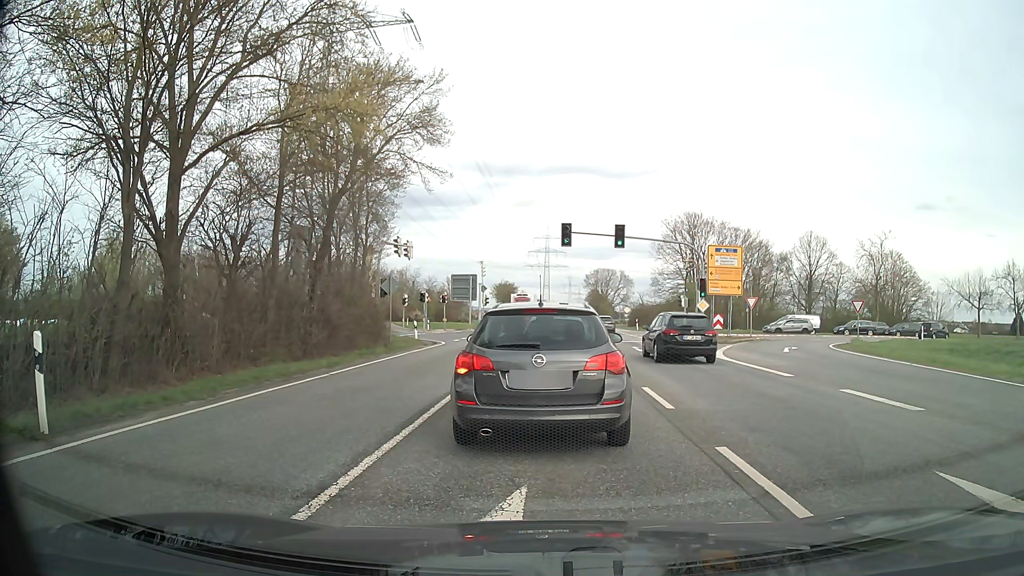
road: secondary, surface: asphalt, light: Day
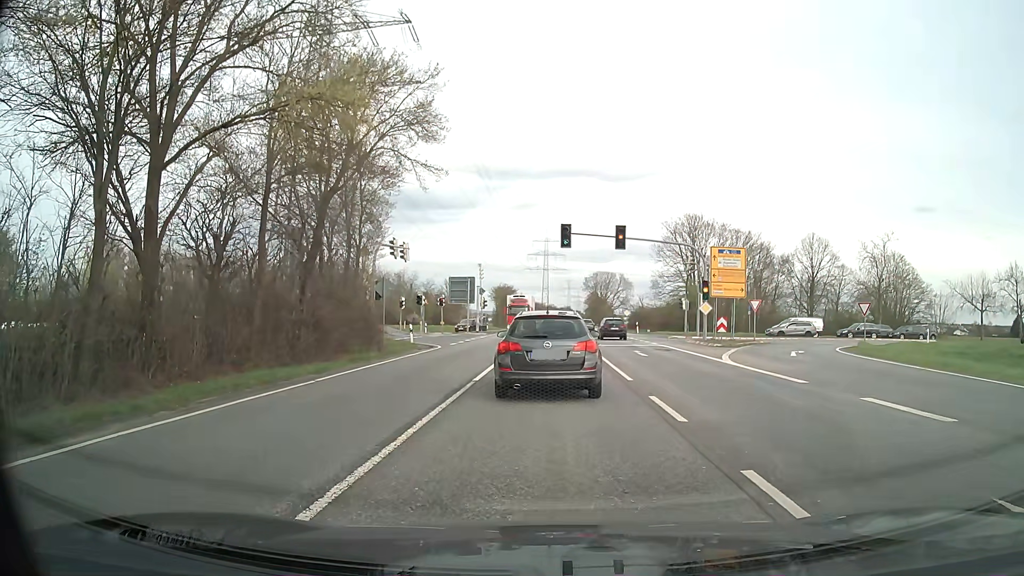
(0.0, +1.1) m; +2°
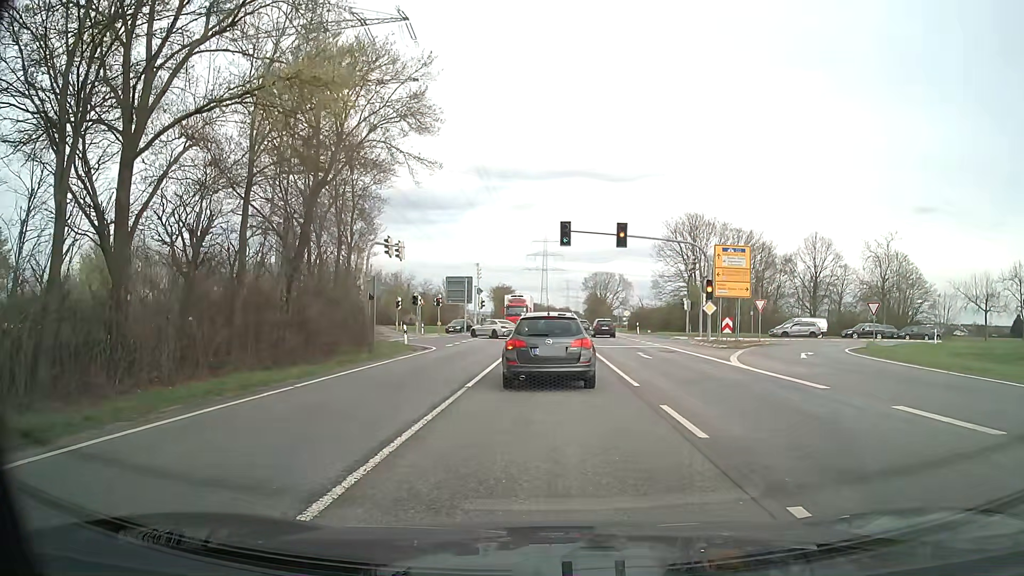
(0.0, +1.3) m; +1°
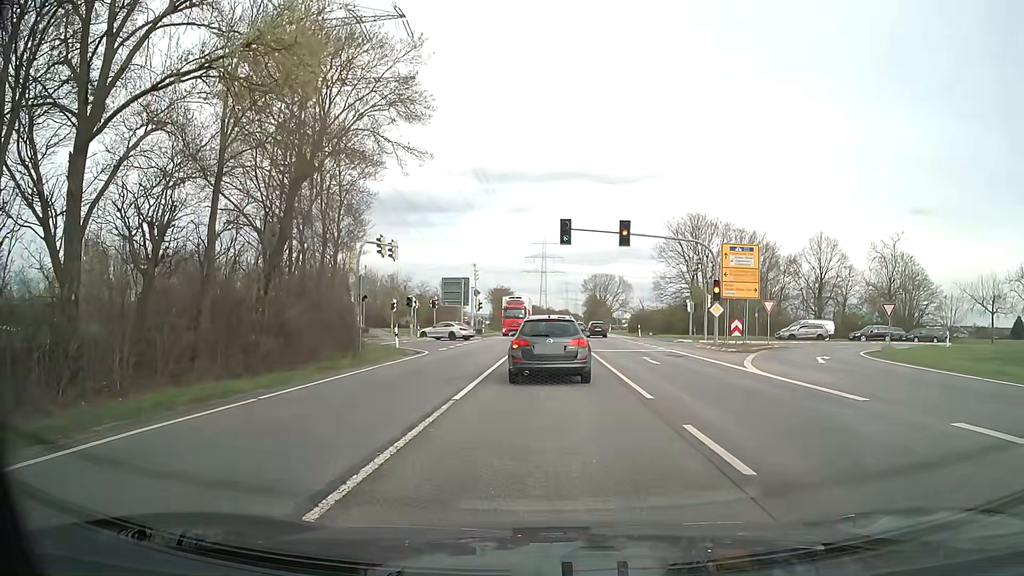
(0.0, +2.0) m; -1°
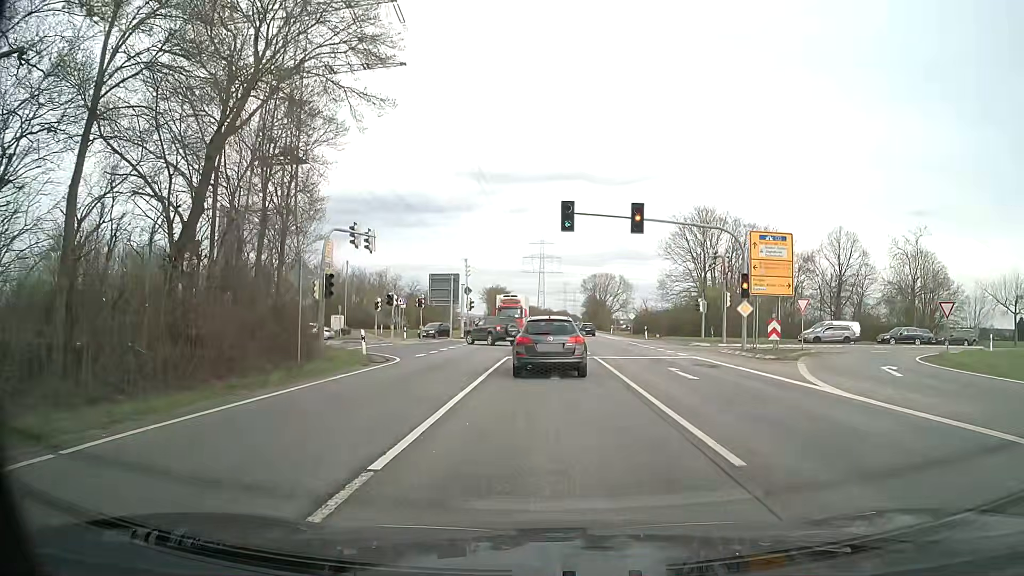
(-0.1, +5.9) m; 0°
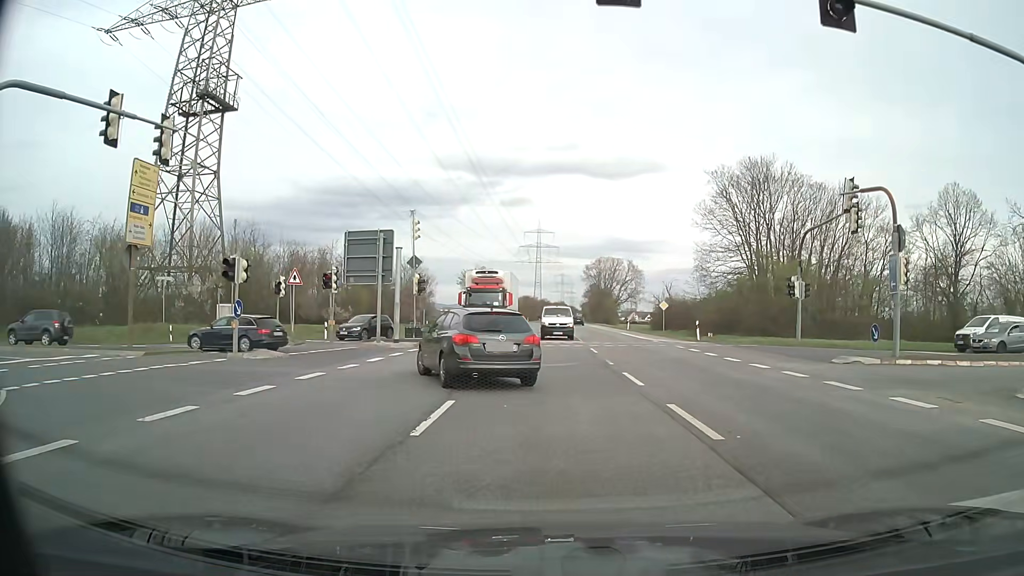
(+0.1, +22.6) m; 0°
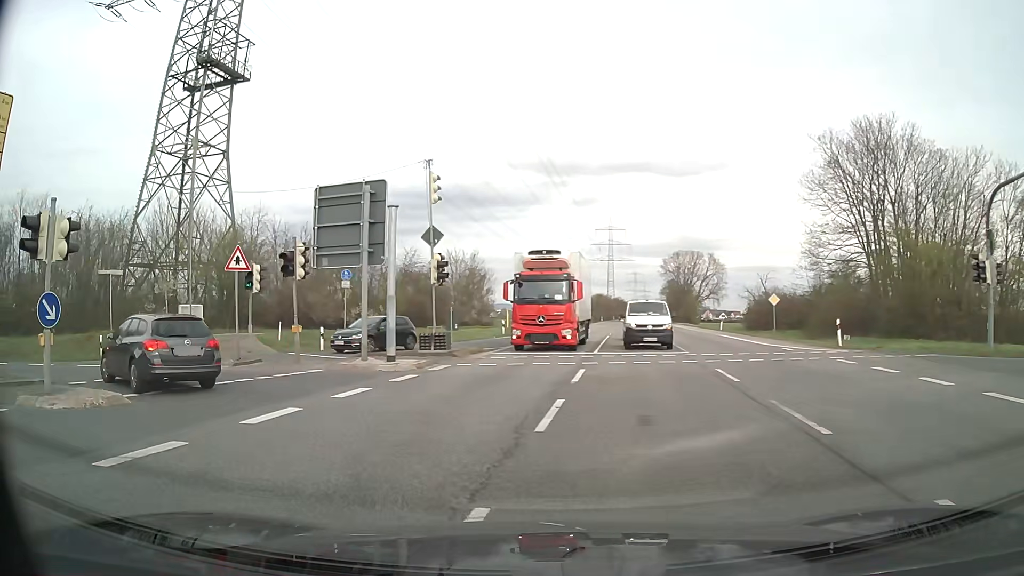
(-0.3, +11.7) m; -6°
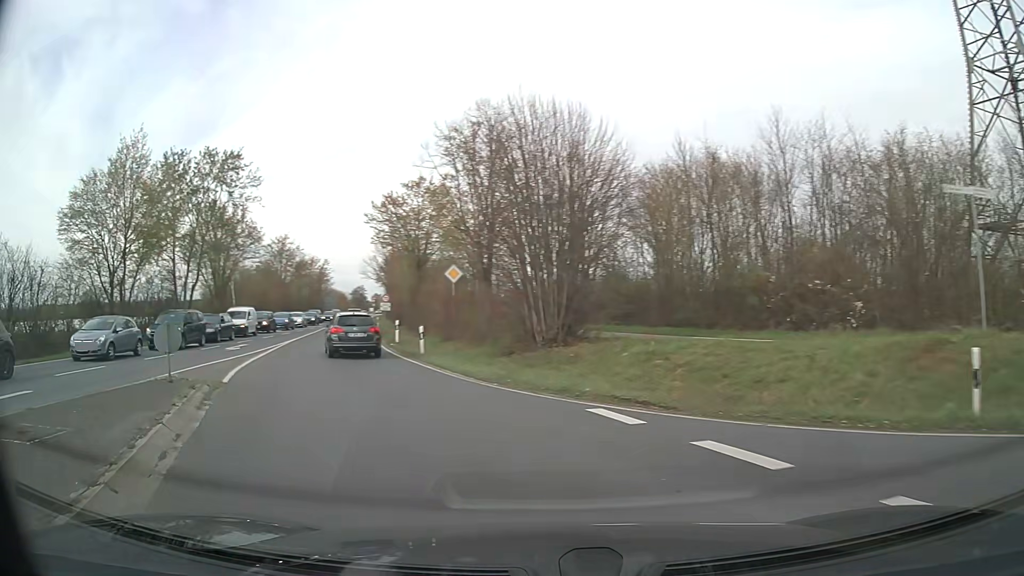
(-10.3, +15.4) m; -72°
(-2, +10) (-6, +19) (-9, +29) (-12, +38) (-14, +48) (-17, +57) (-20, +67) (-22, +77) (-25, +86) (-27, +96) m
